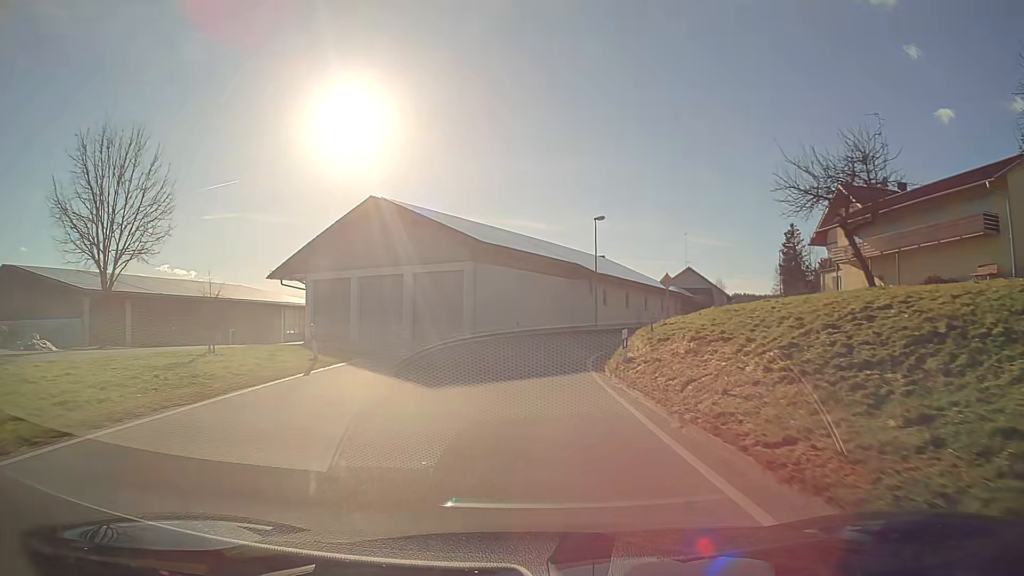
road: secondary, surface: asphalt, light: Day
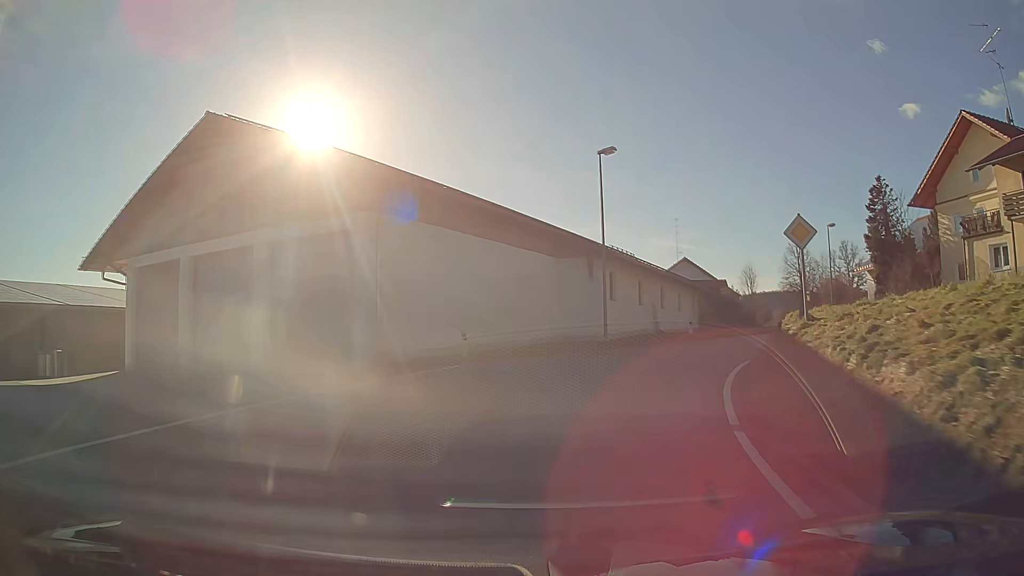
(+0.3, +20.3) m; +6°
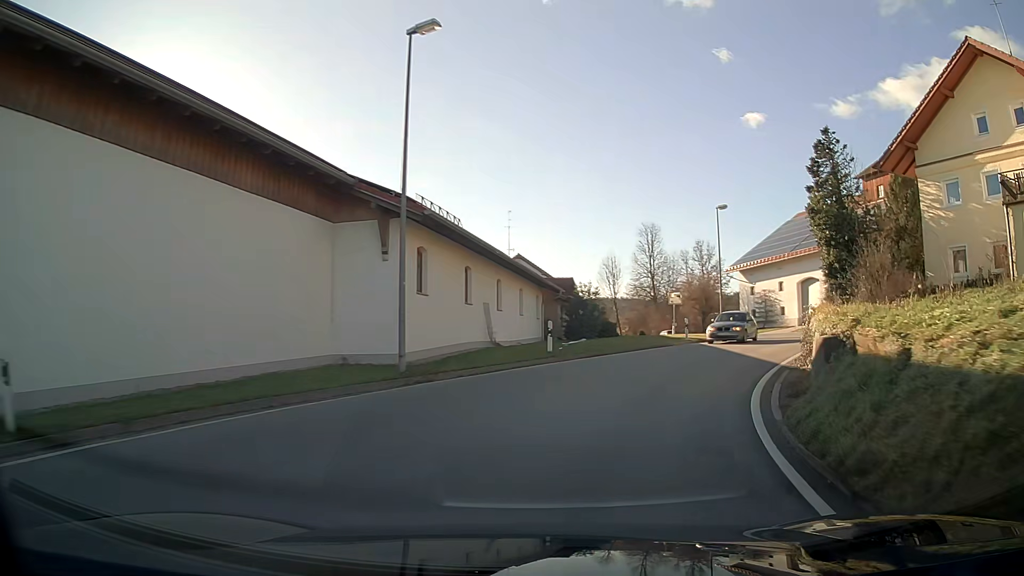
(+1.7, +12.8) m; +16°
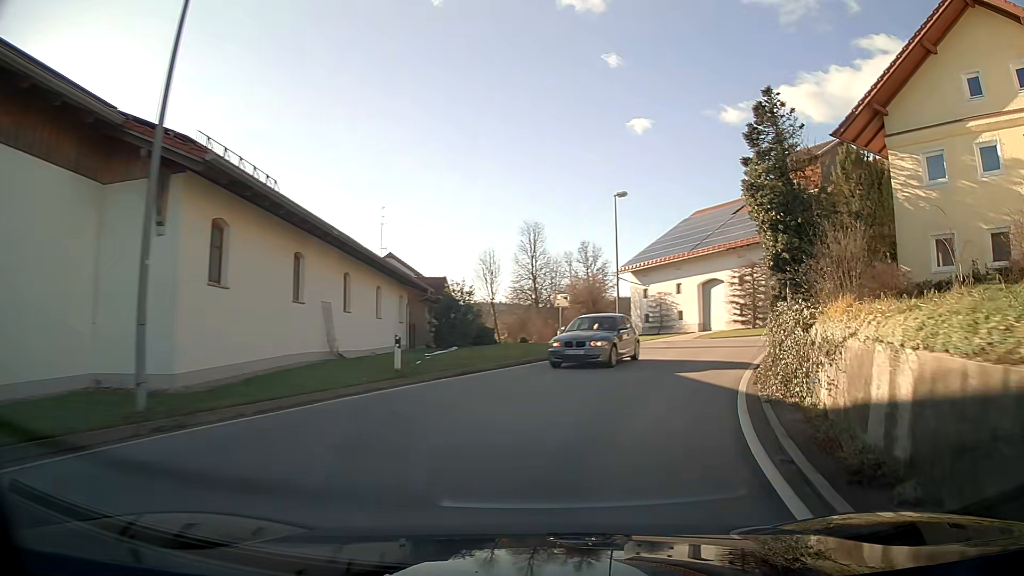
(+0.5, +6.1) m; +9°
